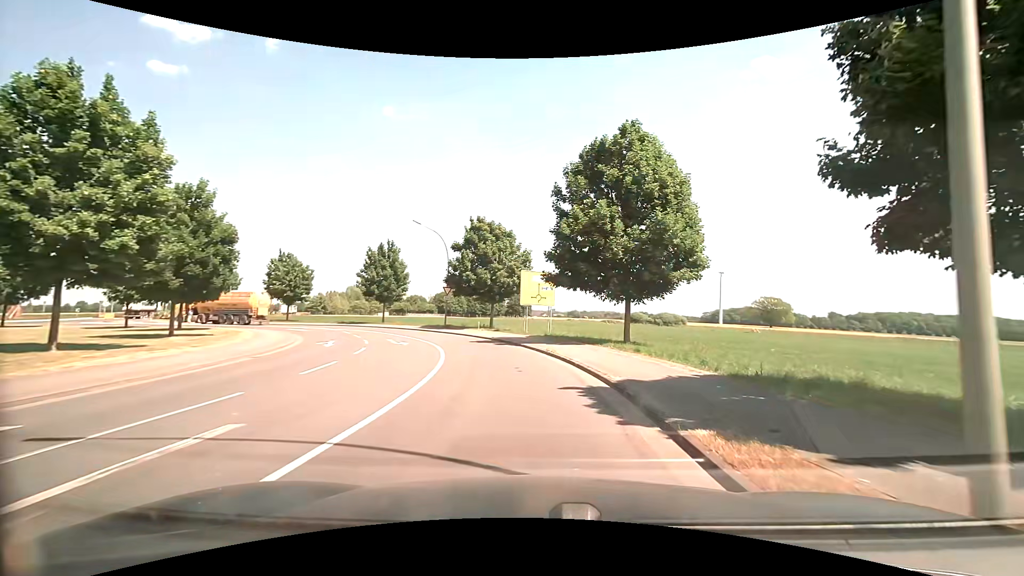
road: secondary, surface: asphalt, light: Day
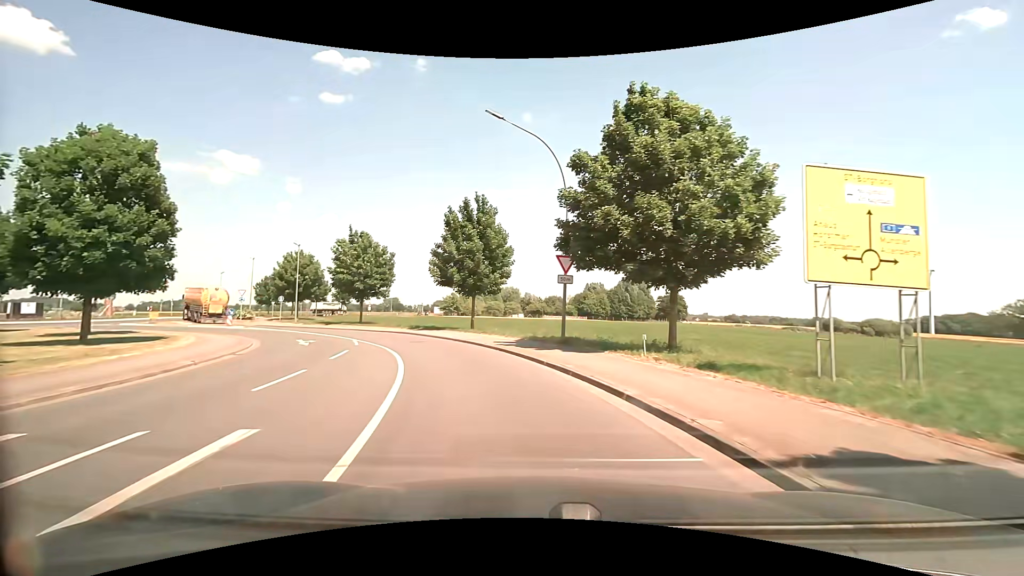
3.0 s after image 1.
(-2.7, +23.3) m; -16°
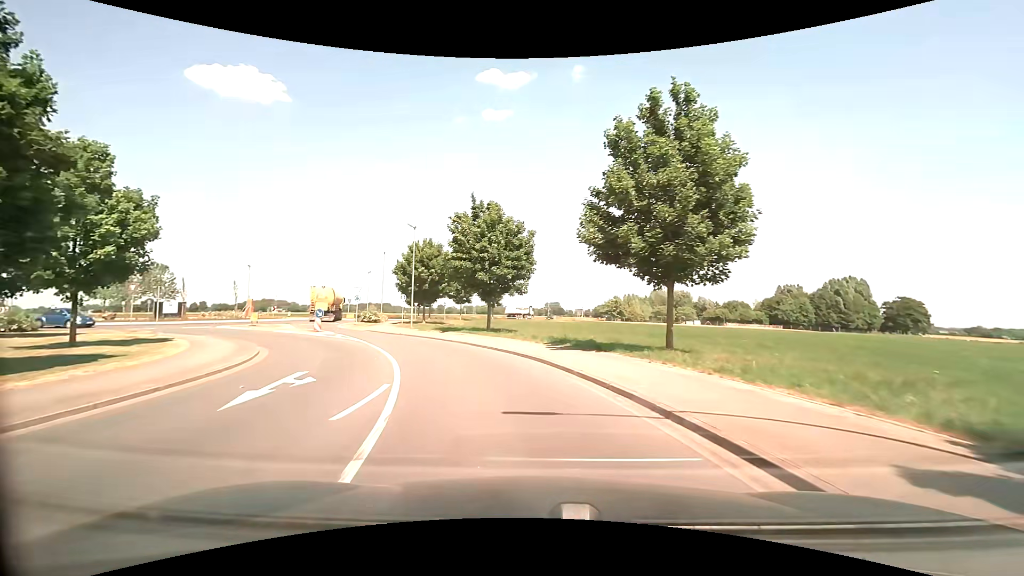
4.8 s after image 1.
(-2.5, +16.1) m; -18°
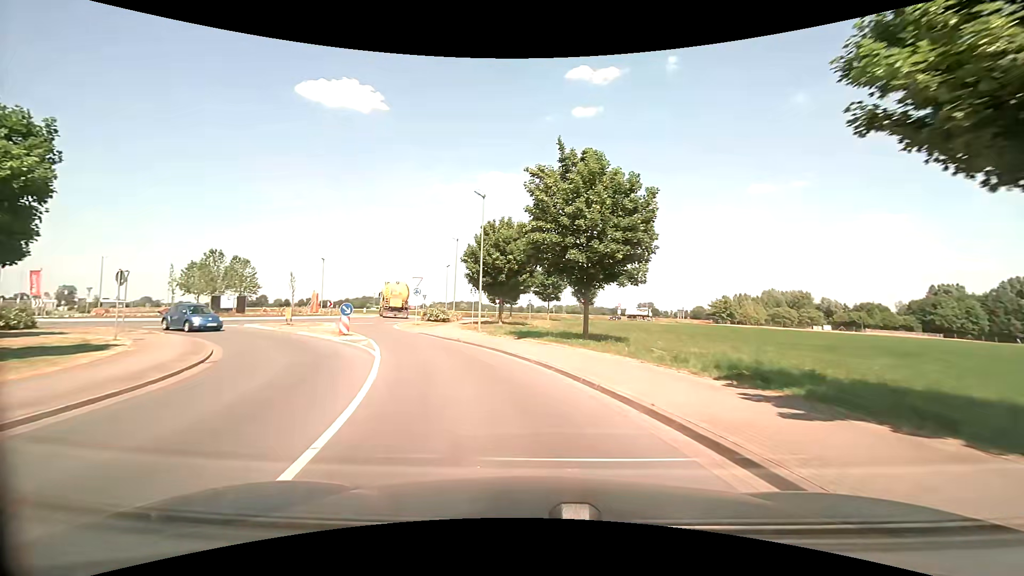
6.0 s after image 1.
(-1.0, +10.6) m; -10°
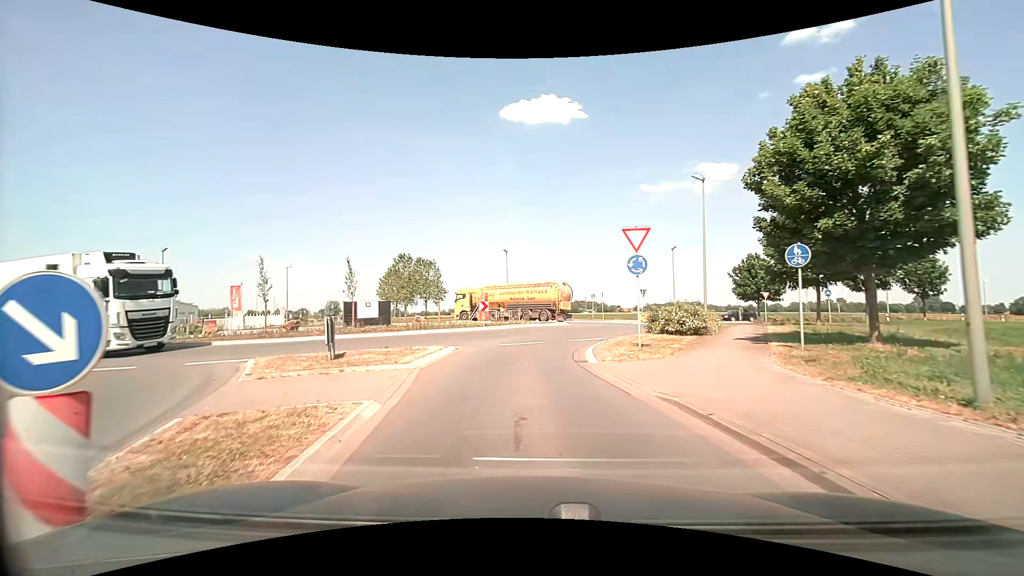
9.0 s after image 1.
(-4.5, +21.1) m; -23°
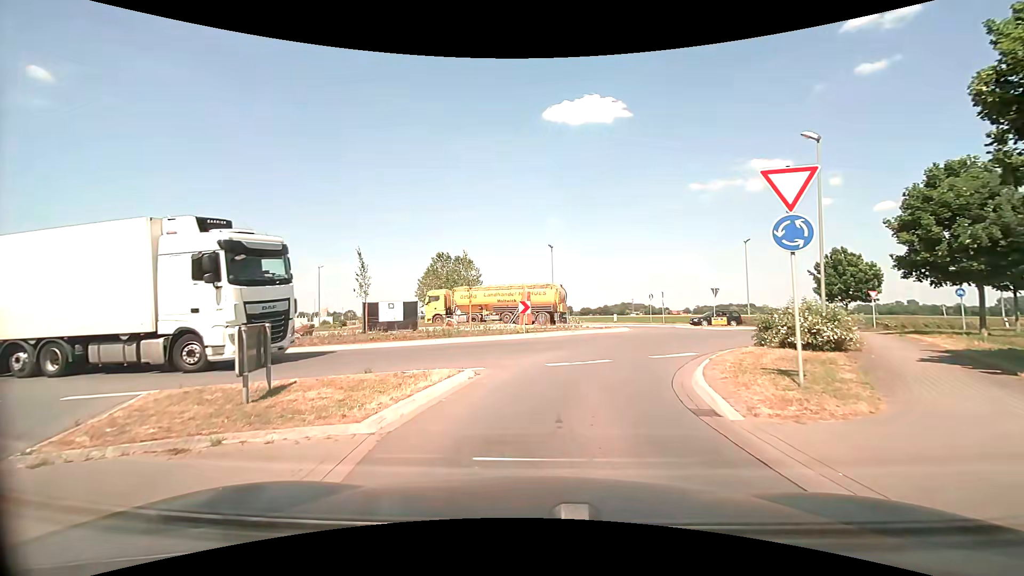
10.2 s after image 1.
(-0.3, +5.7) m; -6°
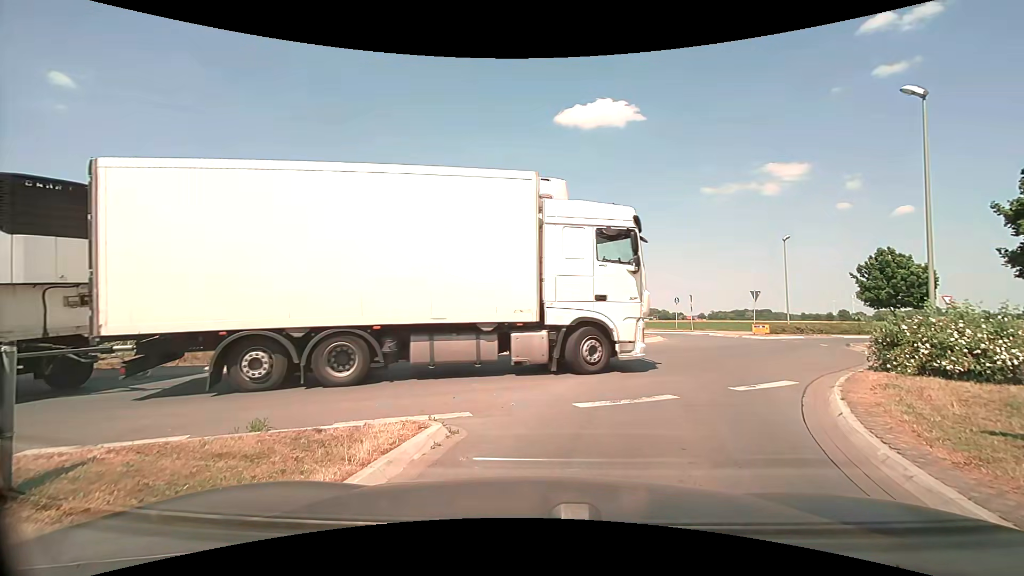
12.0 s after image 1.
(-0.1, +4.2) m; -2°
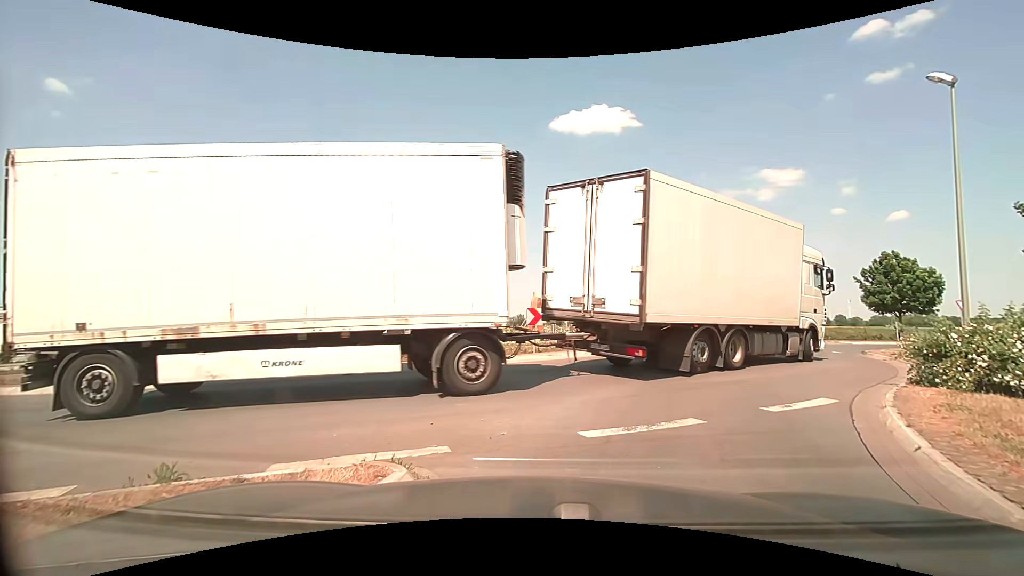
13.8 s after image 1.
(0.0, +1.4) m; 0°
(+1, +10) (+6, +19) (+12, +27) (+20, +33) (+28, +38) (+37, +42) (+46, +47) (+56, +51) (+64, +55) (+73, +60) m
